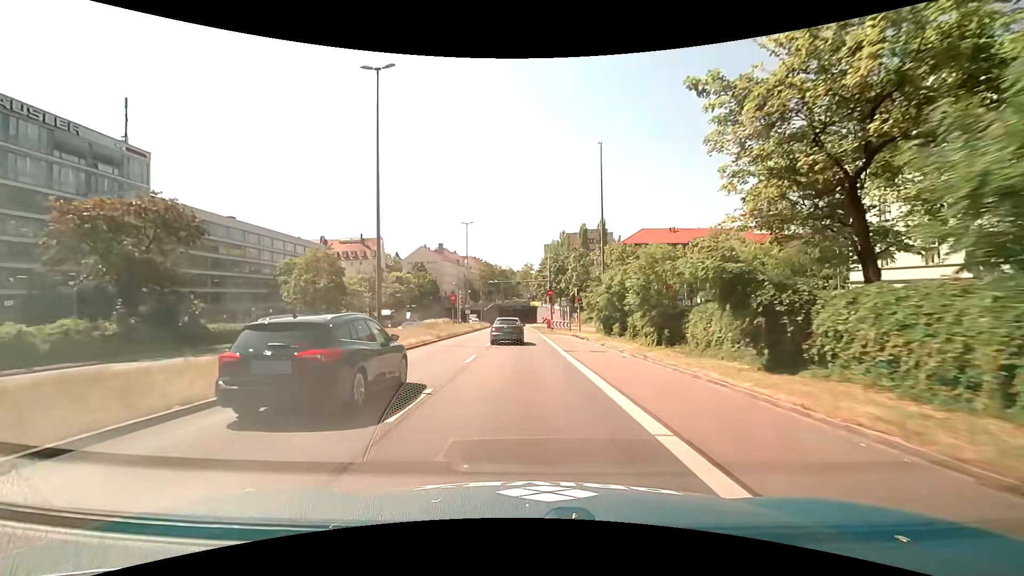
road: trunk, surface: asphalt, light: Day
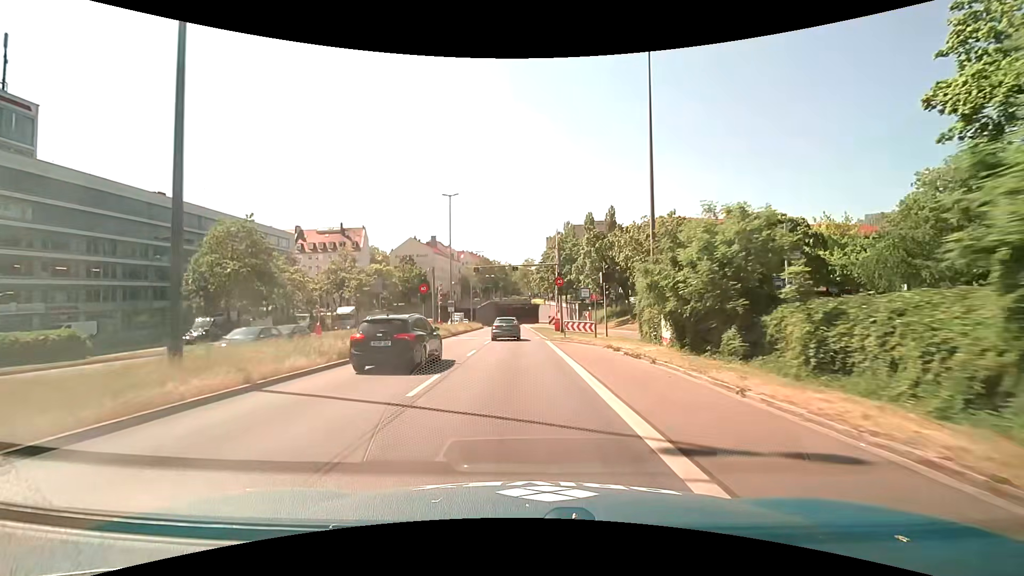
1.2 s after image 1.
(-0.1, +16.0) m; 0°
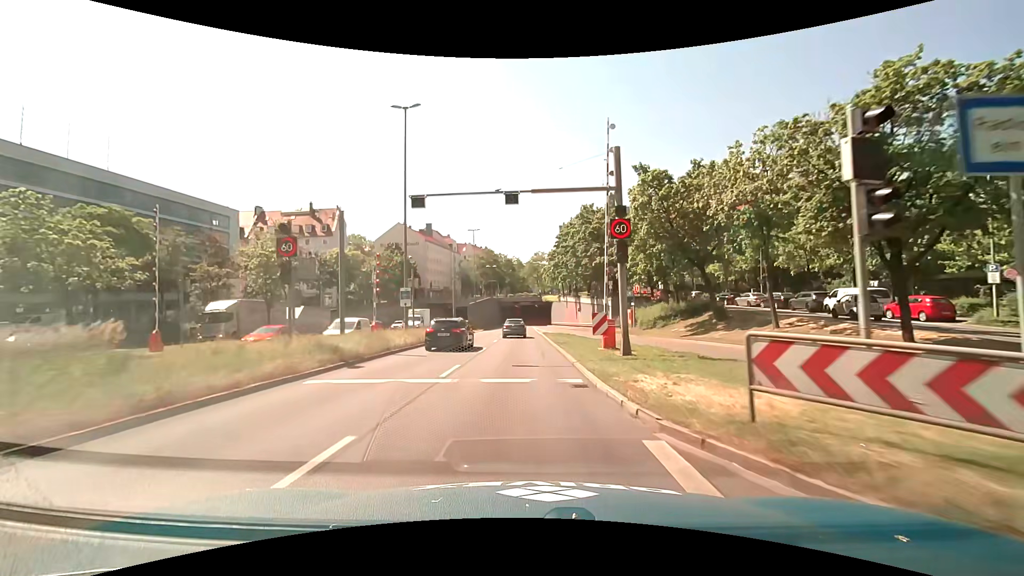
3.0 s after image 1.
(-0.4, +23.8) m; -2°
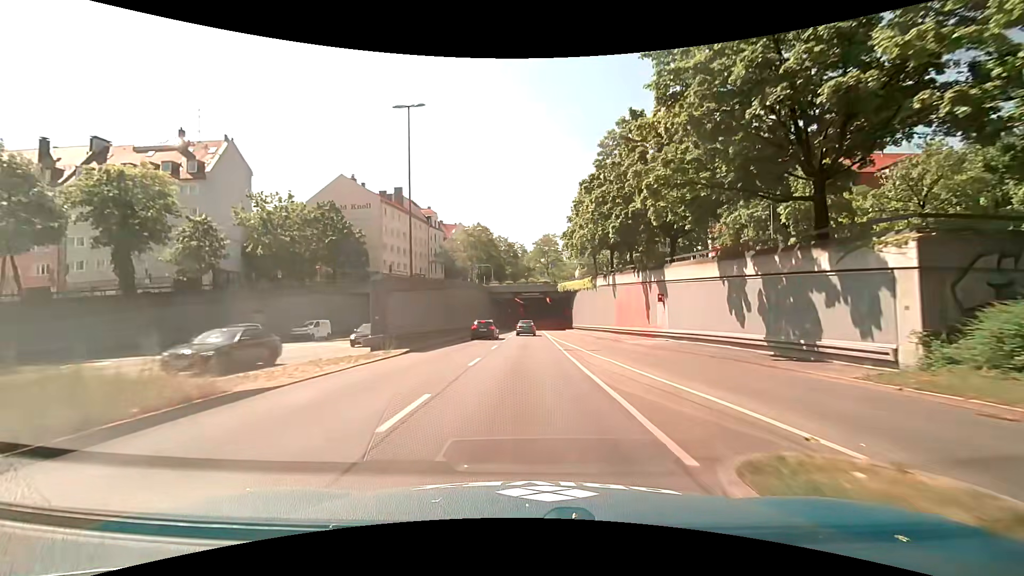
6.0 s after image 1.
(-0.4, +42.0) m; 0°
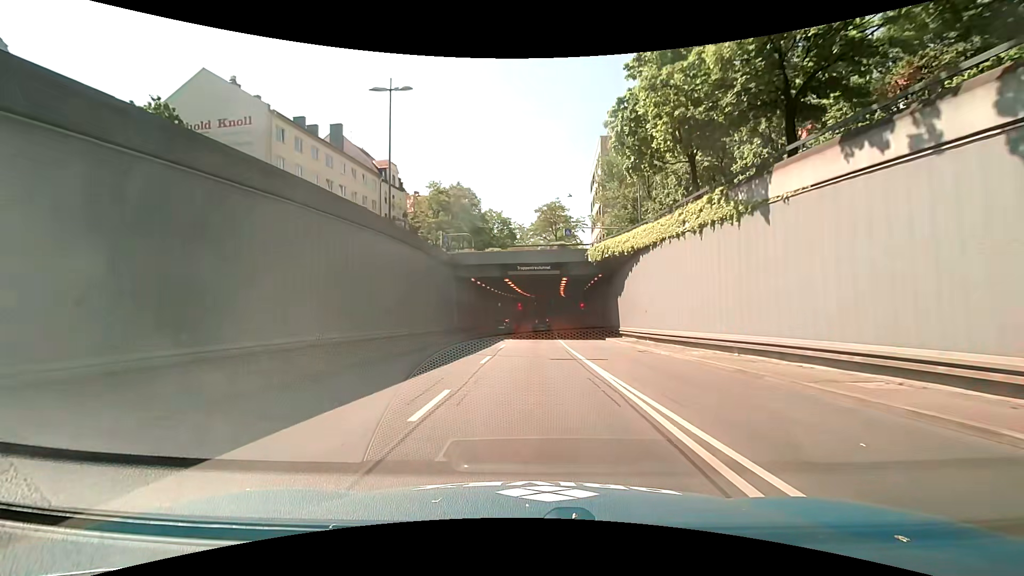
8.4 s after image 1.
(-0.1, +35.5) m; 0°
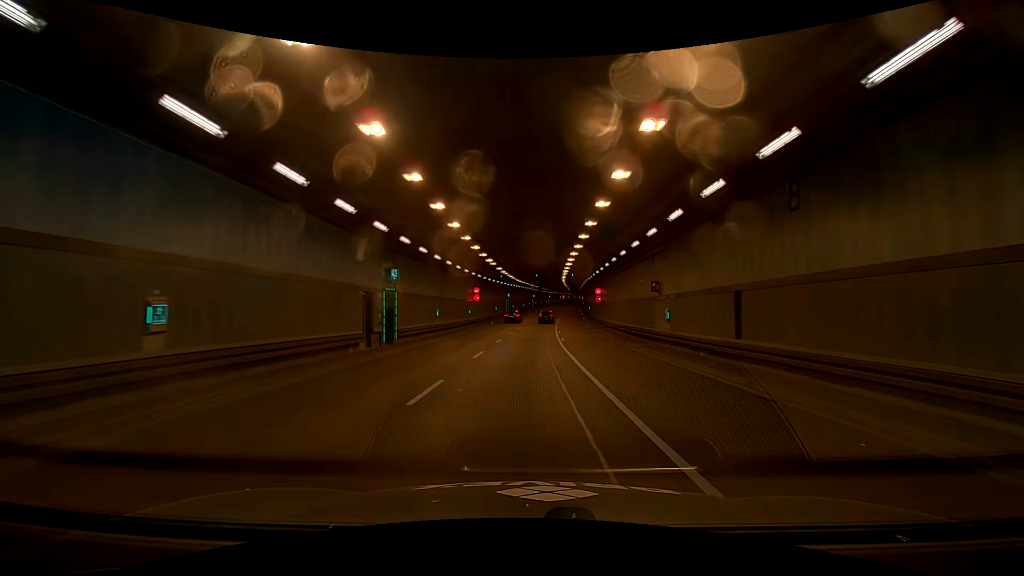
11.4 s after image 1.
(+0.8, +43.8) m; +1°
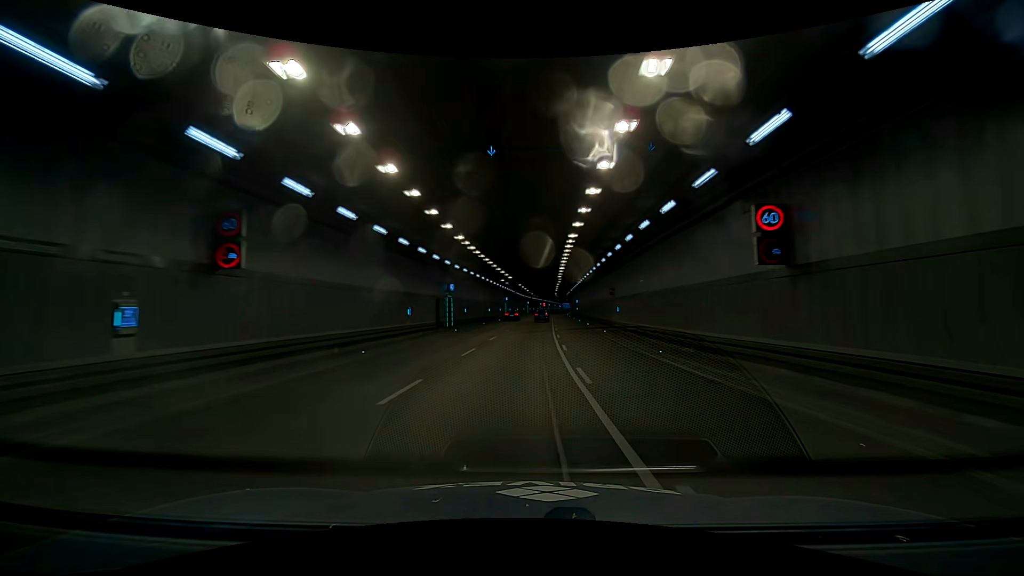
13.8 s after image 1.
(-1.7, +36.1) m; -2°
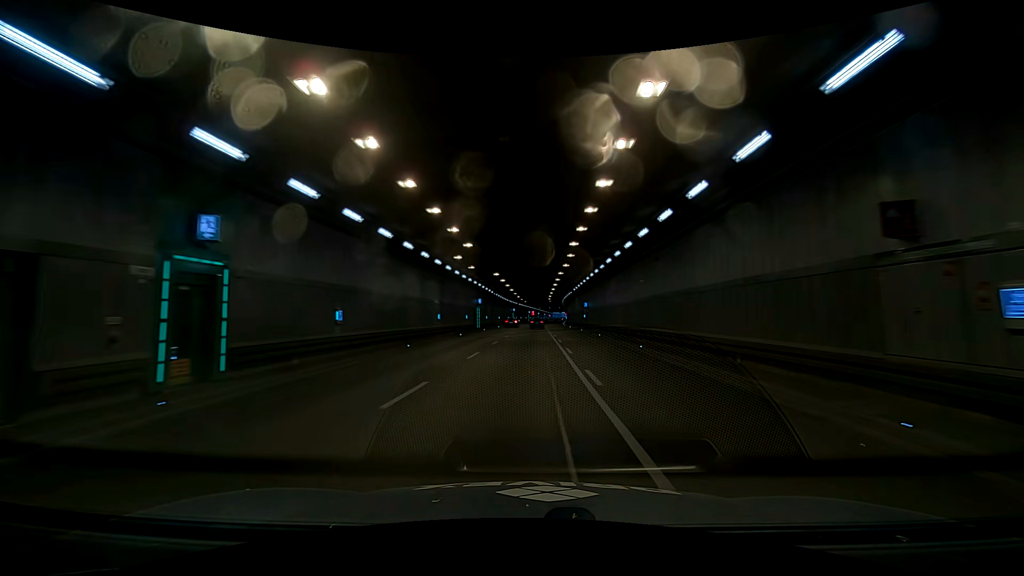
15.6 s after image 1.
(-0.4, +27.2) m; +1°
